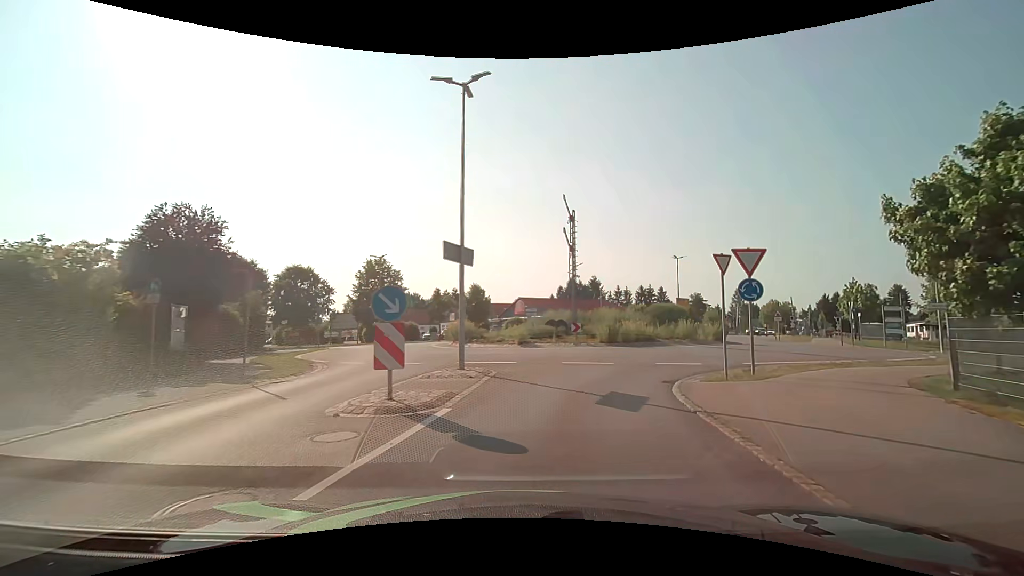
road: secondary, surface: asphalt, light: Day
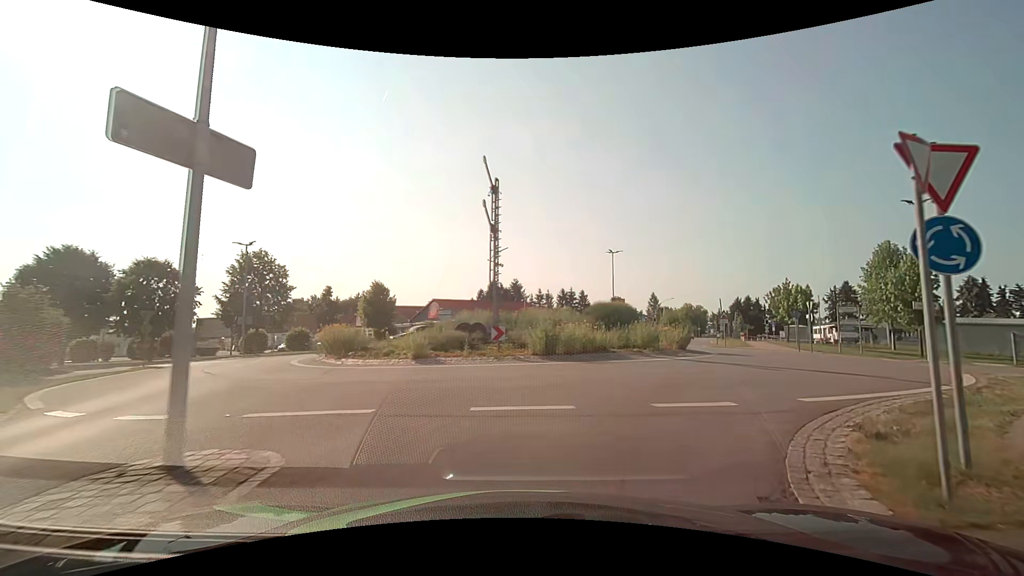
(+0.6, +8.4) m; +9°
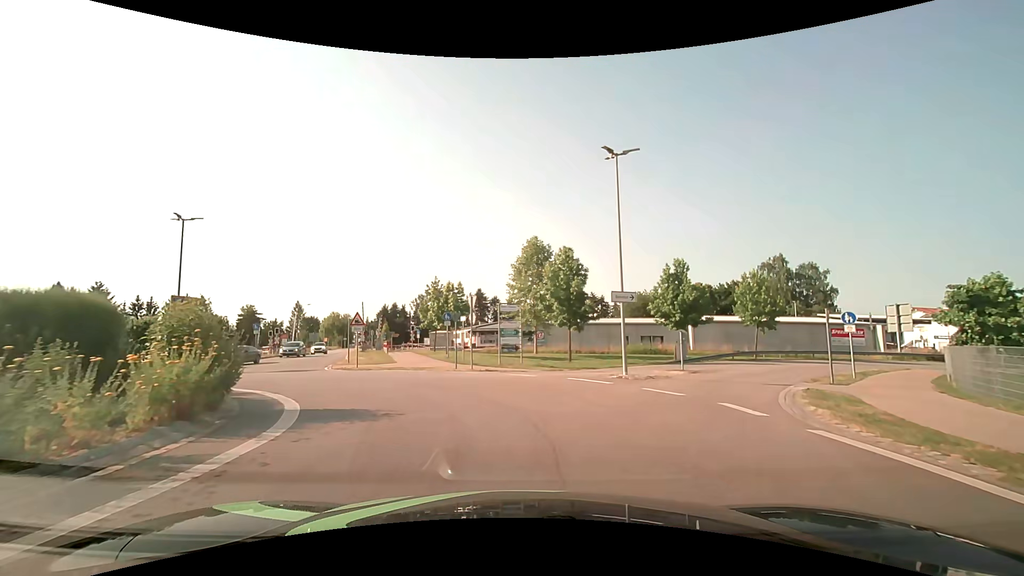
(+5.5, +14.4) m; +39°
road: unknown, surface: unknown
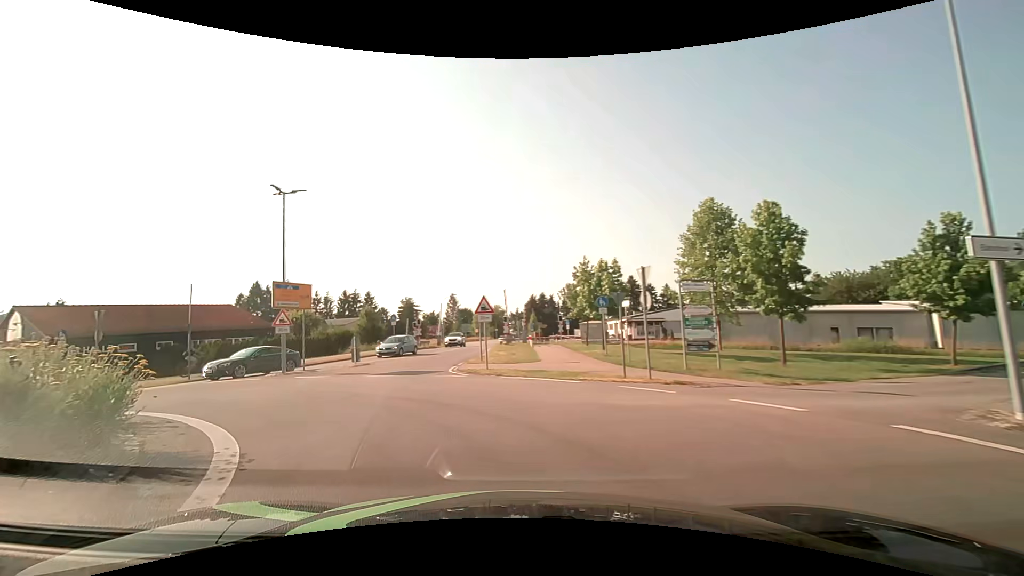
(-0.9, +8.0) m; -17°
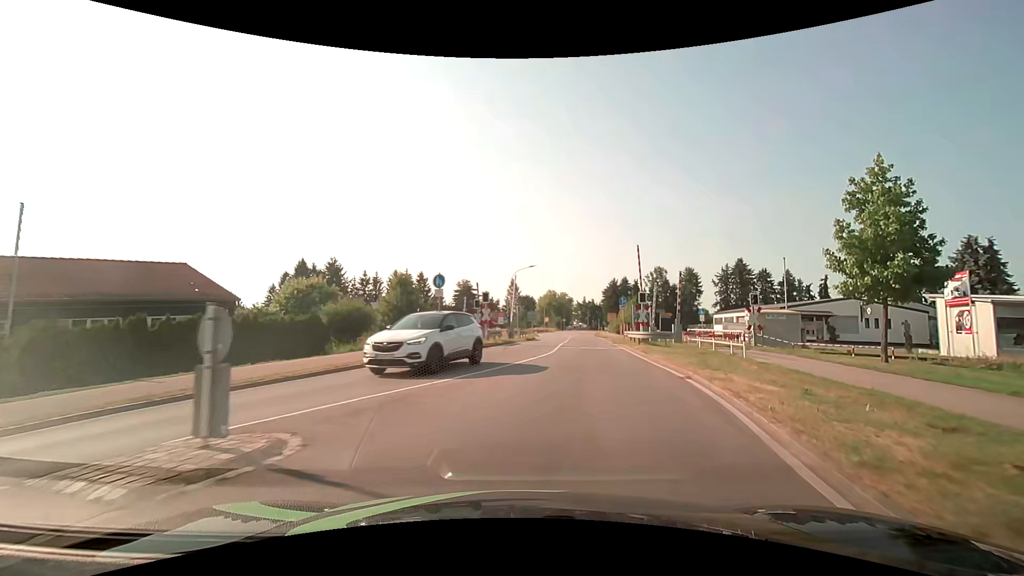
(-5.0, +22.5) m; -7°
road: secondary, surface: asphalt
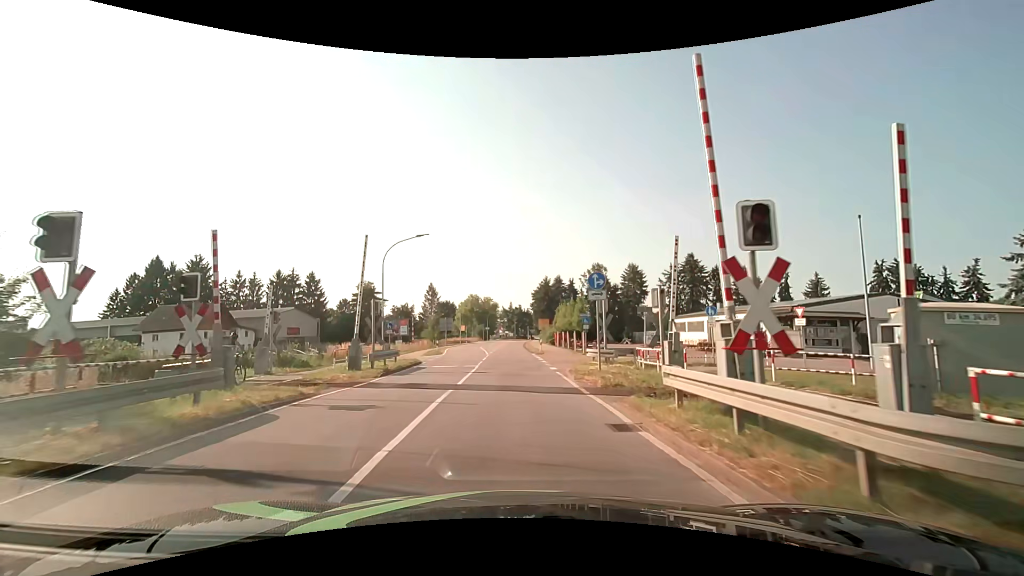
(+2.9, +22.3) m; +9°
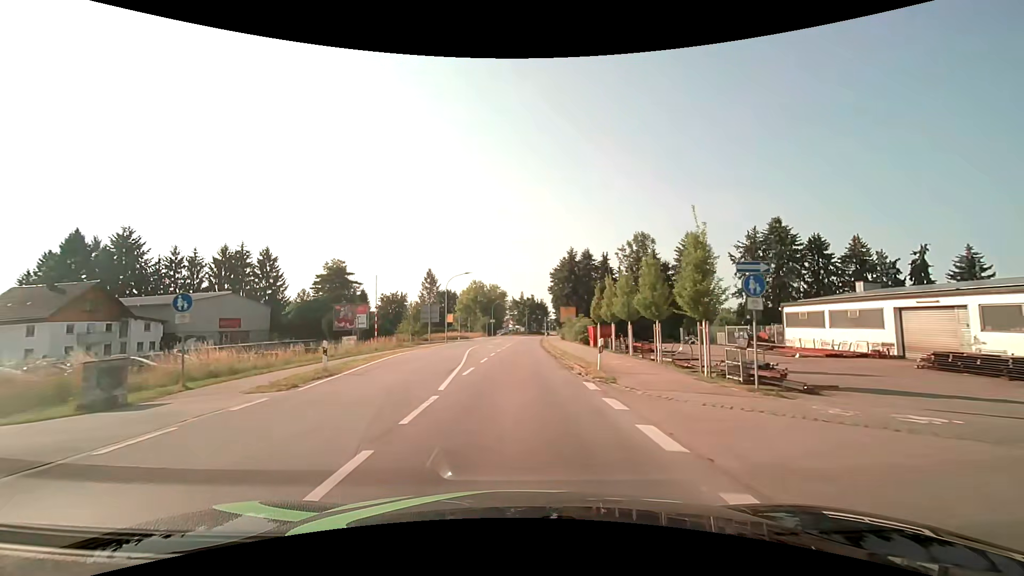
(-0.3, +27.2) m; -1°
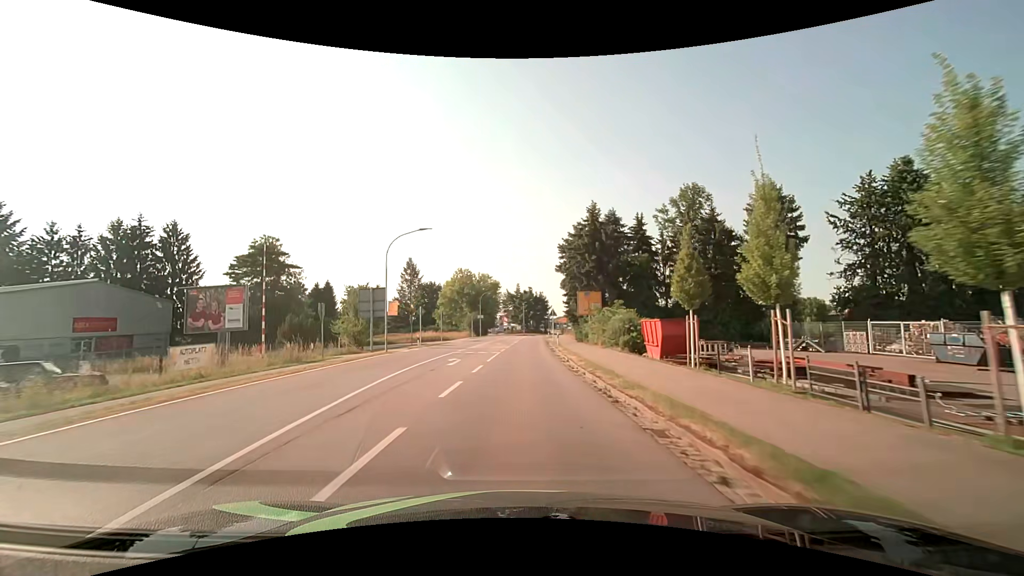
(+0.1, +23.5) m; 0°
(0, +10) (0, +20) (0, +30) (+1, +40) (+1, +50) (+1, +60) (+2, +70) (+2, +80) (+3, +90) (+3, +100) m
